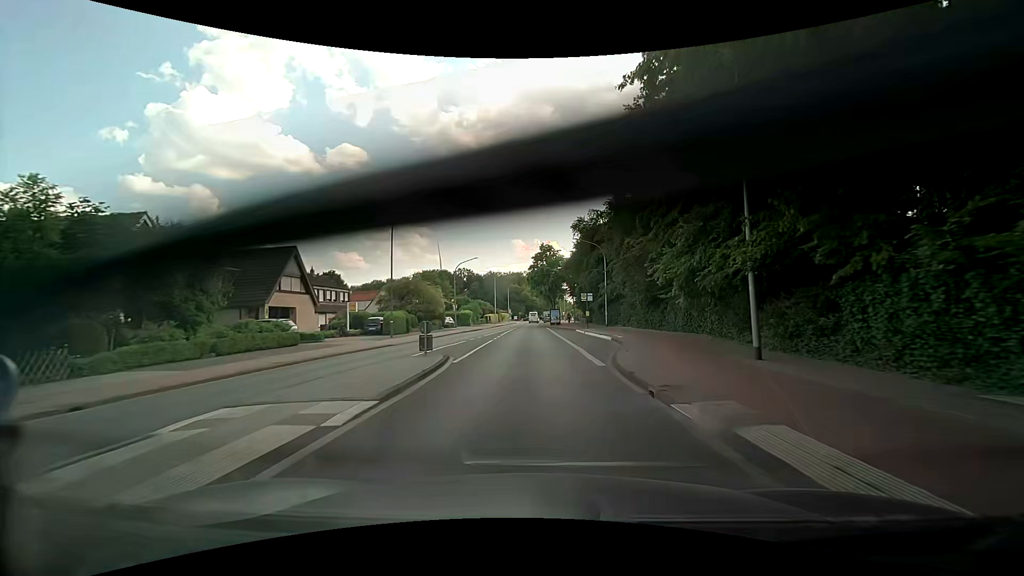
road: secondary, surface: asphalt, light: Day
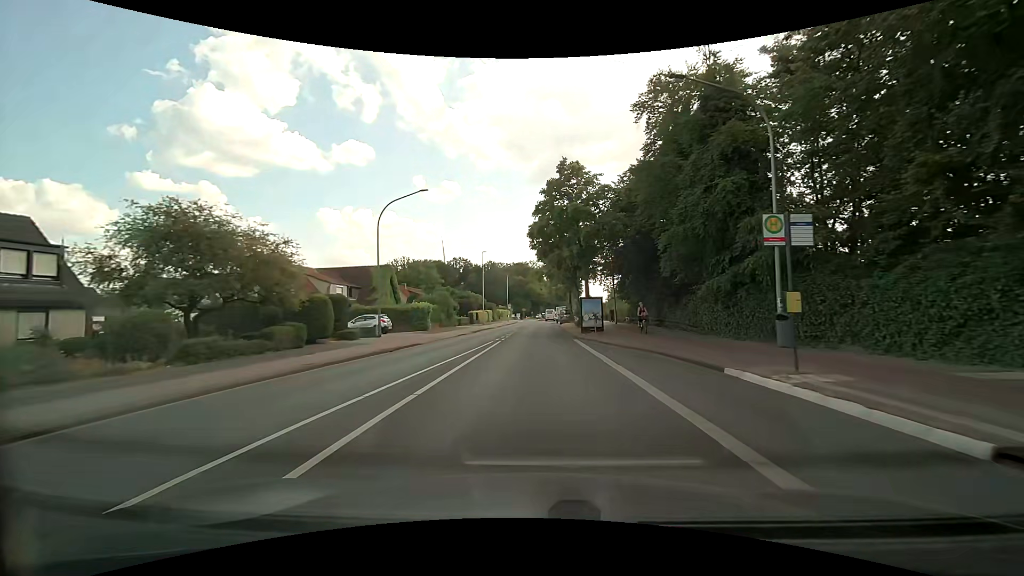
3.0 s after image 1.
(-0.5, +37.2) m; -1°
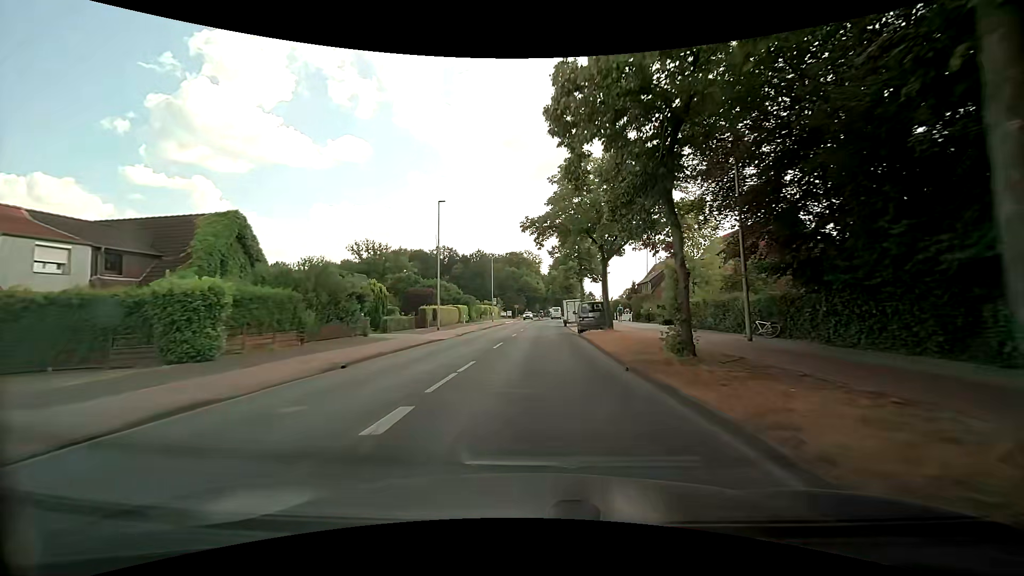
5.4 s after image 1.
(-0.3, +30.4) m; -1°
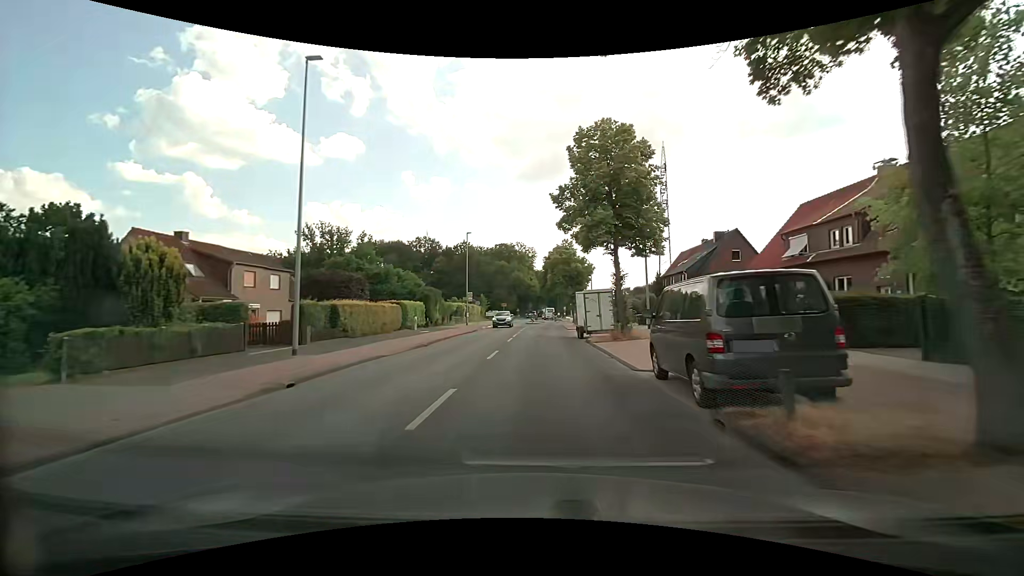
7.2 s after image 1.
(+0.4, +22.6) m; +1°
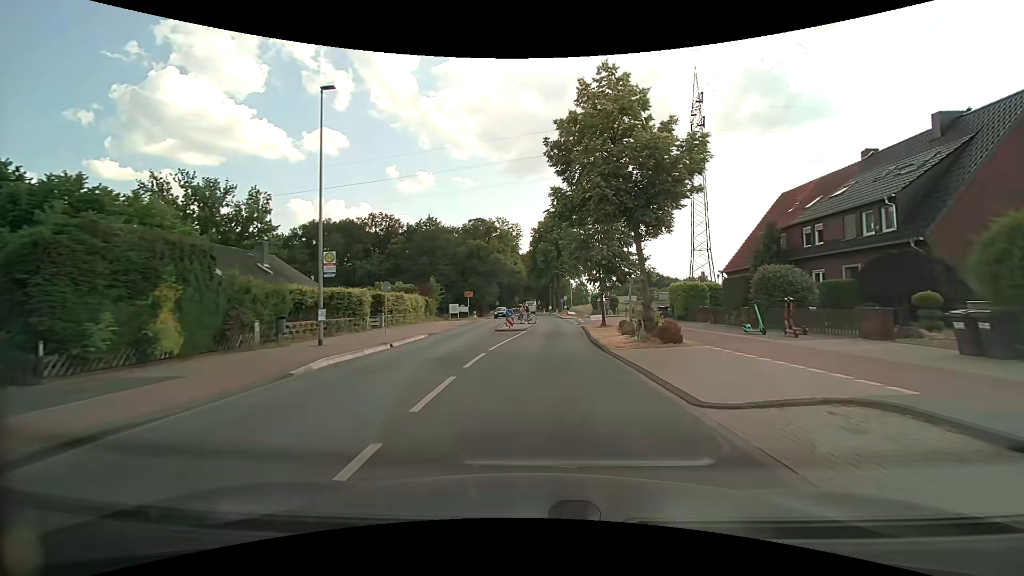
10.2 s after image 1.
(+0.7, +35.5) m; +2°
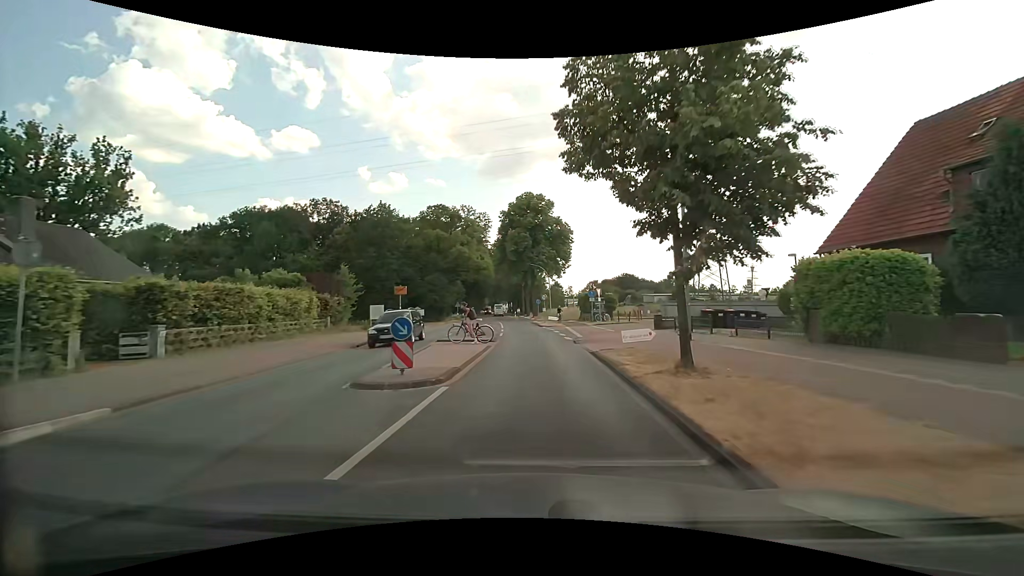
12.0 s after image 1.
(+0.5, +18.7) m; +4°
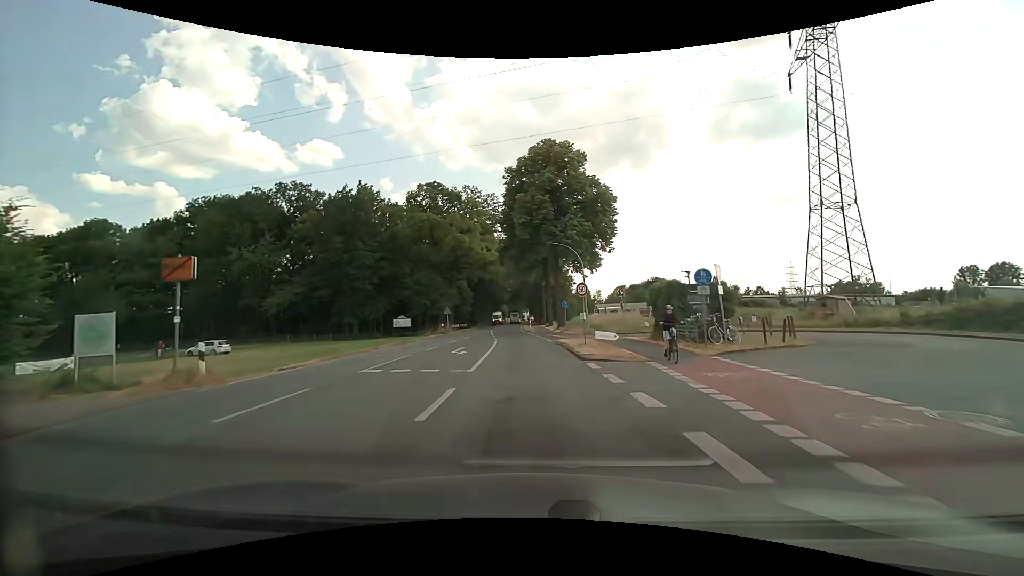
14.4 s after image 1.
(-0.2, +25.2) m; -4°
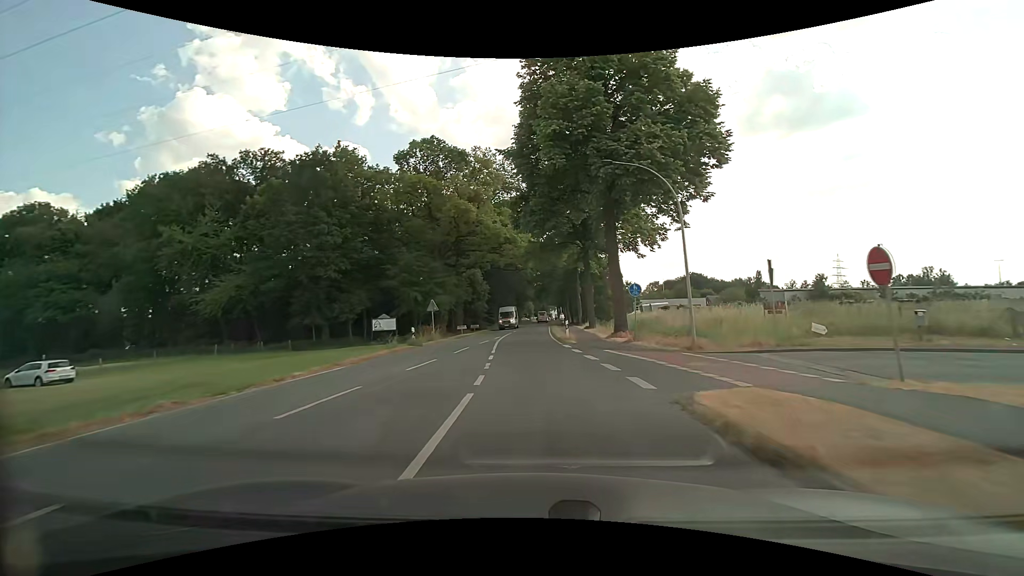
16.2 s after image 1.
(-0.3, +20.6) m; -3°
(0, +10) (0, +20) (0, +30) (0, +40) (0, +50) (0, +60) (+1, +70) (+1, +80) (+1, +90) (+2, +100) m
